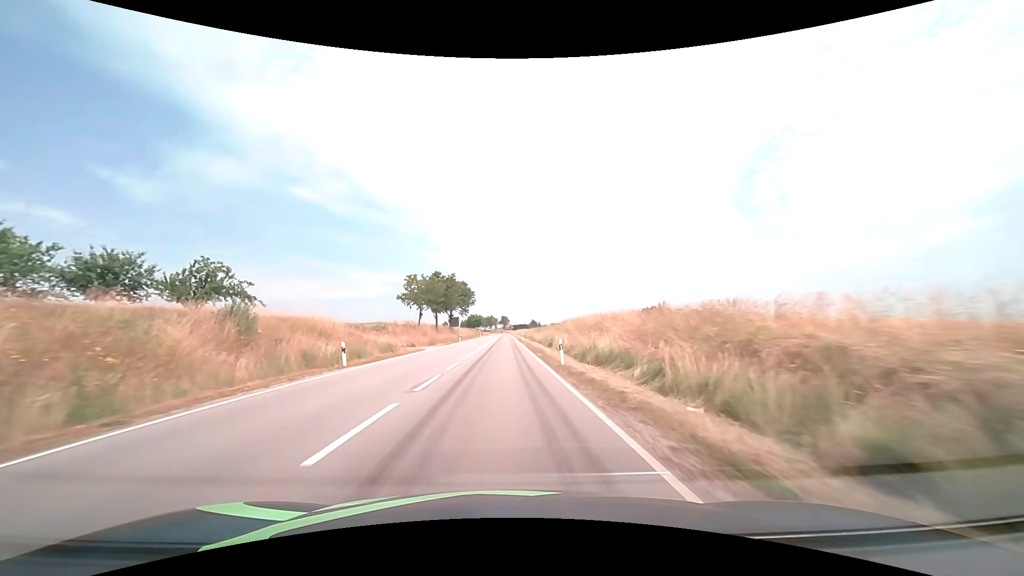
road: secondary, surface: asphalt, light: Day
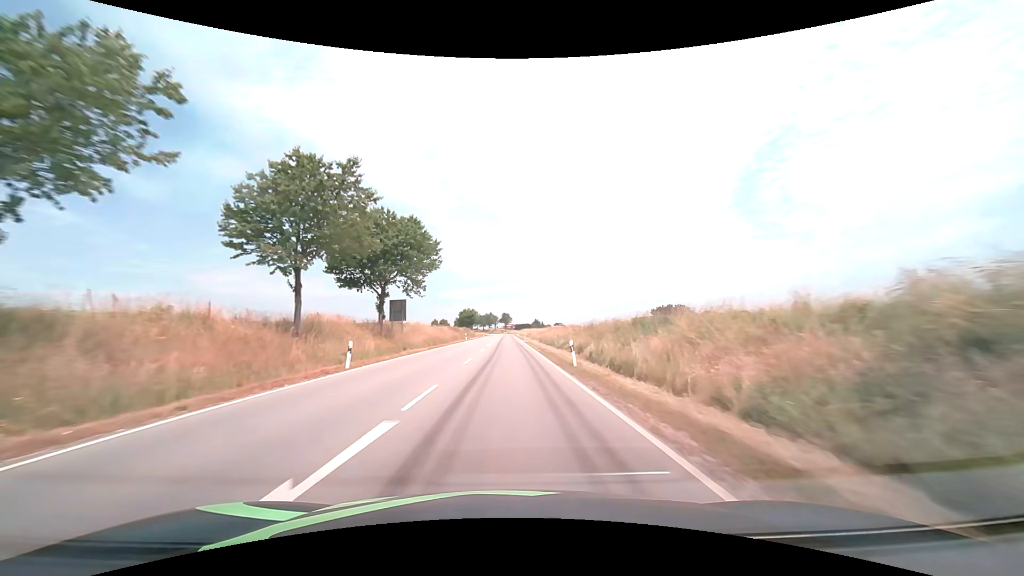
(-0.6, +51.6) m; 0°
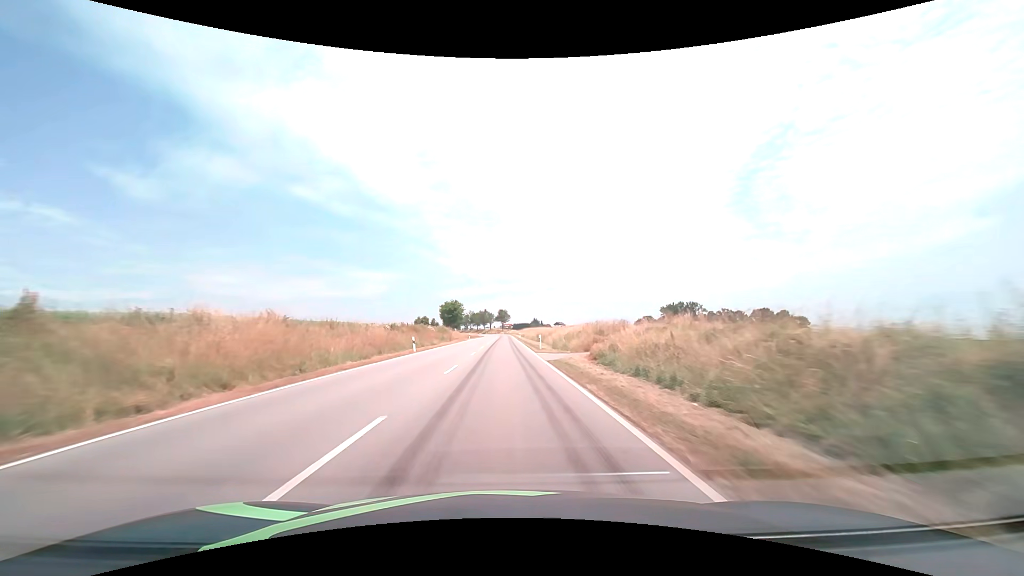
(+0.2, +41.0) m; 0°
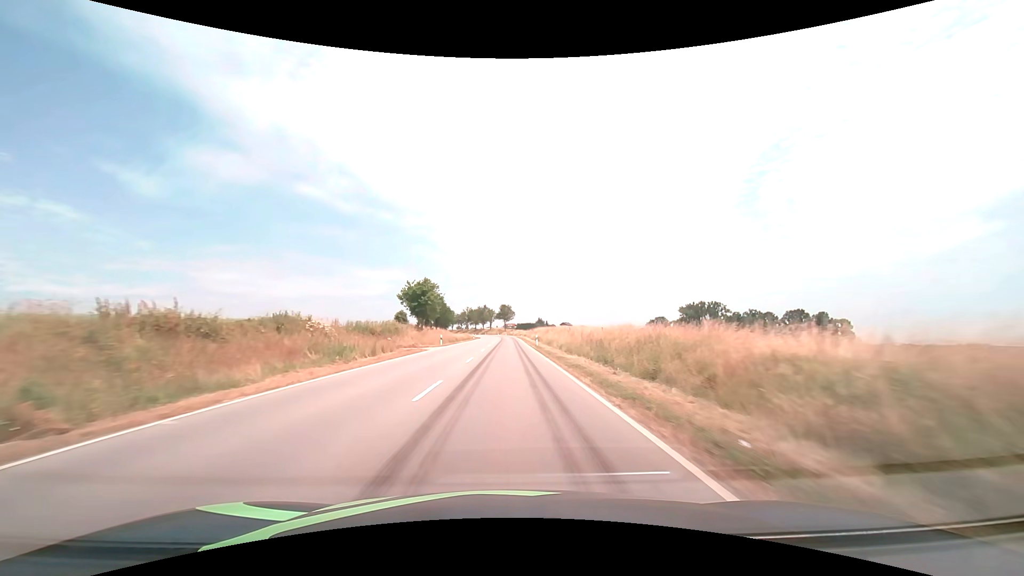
(-0.2, +42.7) m; 0°
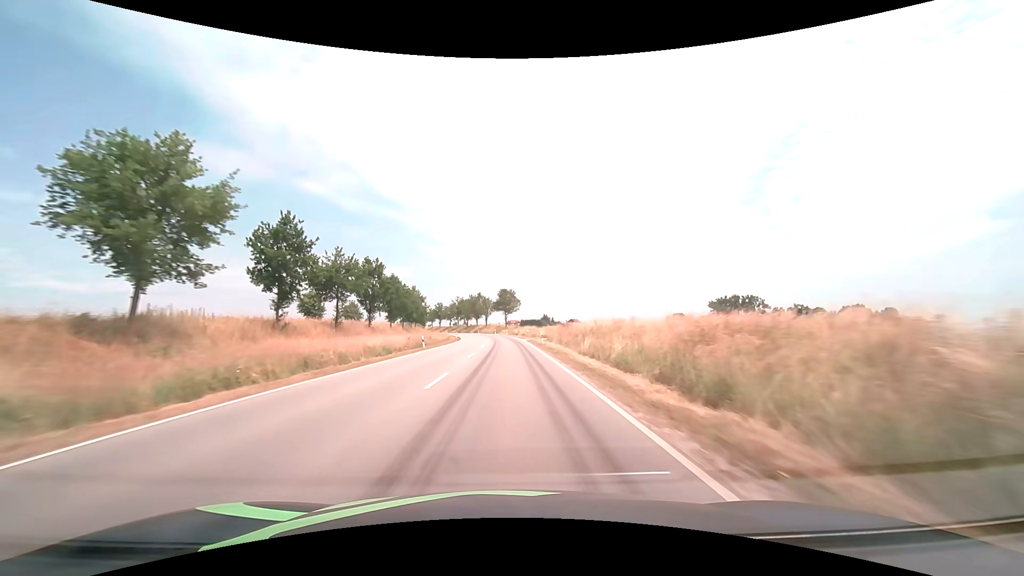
(+0.3, +58.5) m; 0°
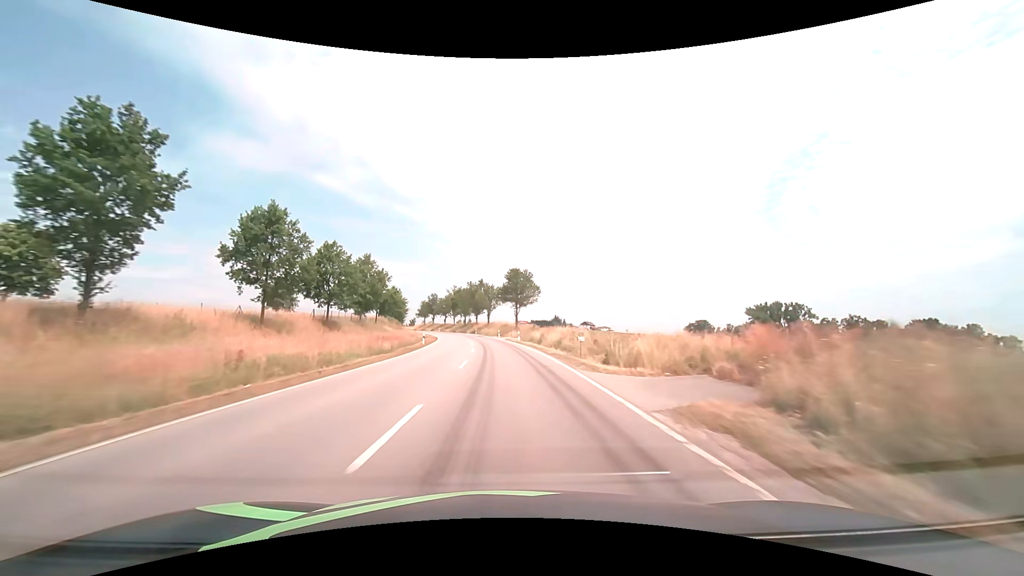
(-0.4, +42.4) m; -1°
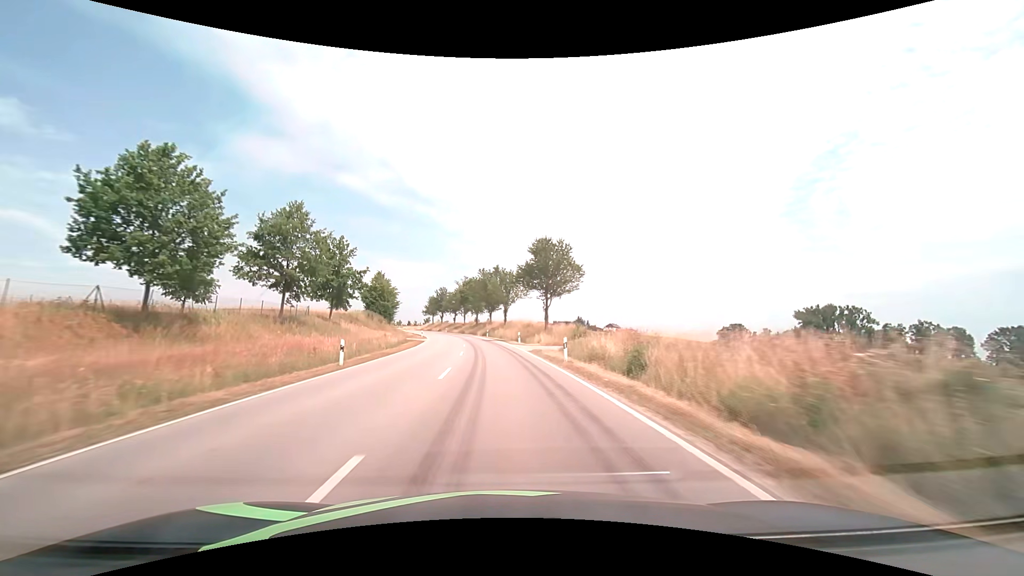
(-0.3, +27.6) m; -2°
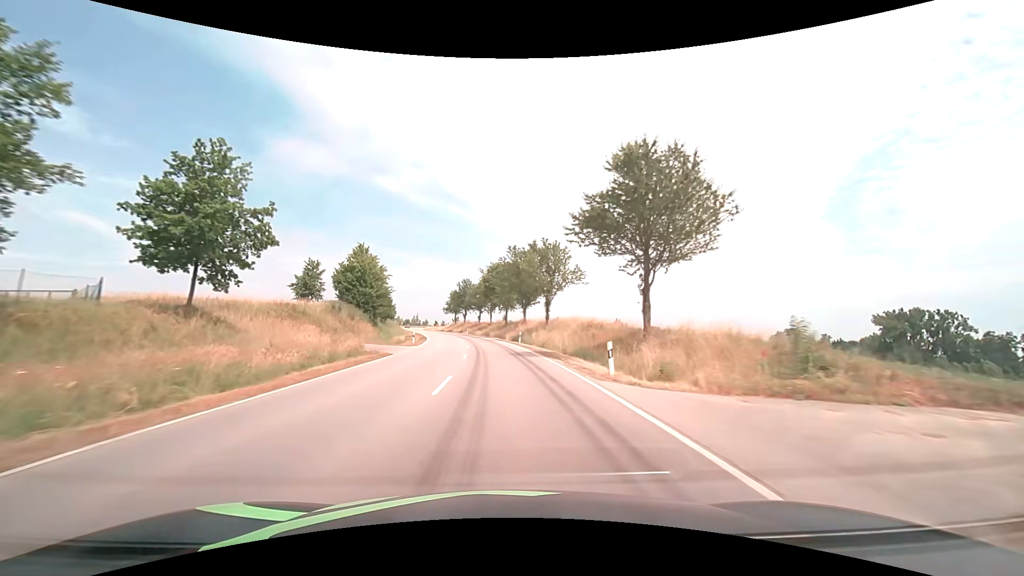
(-1.0, +27.3) m; -4°
(0, +10) (0, +20) (-1, +30) (-2, +40) (-3, +50) (-4, +60) (-6, +70) (-8, +80) (-10, +89) (-12, +99) m
